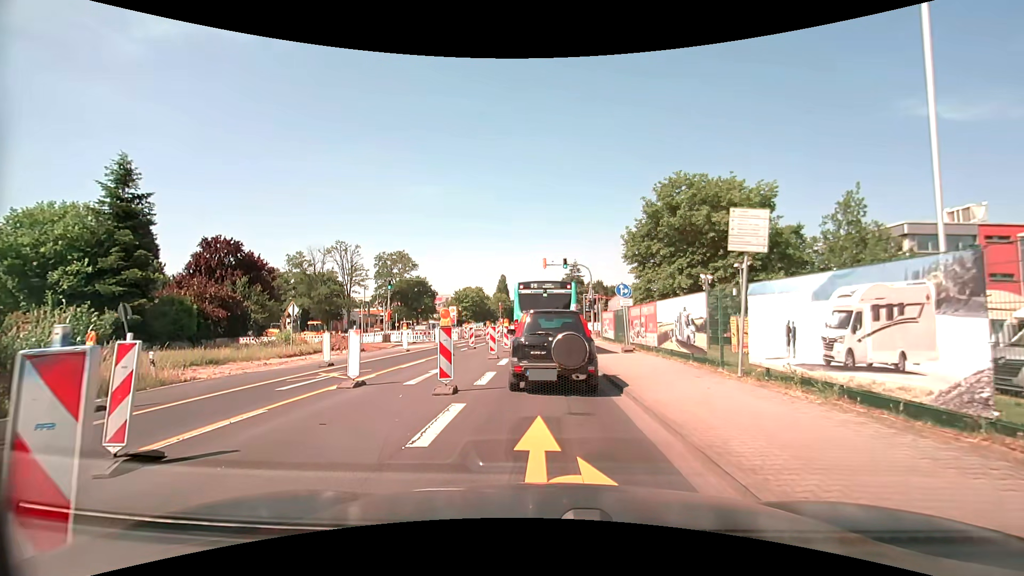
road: secondary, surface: asphalt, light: Day
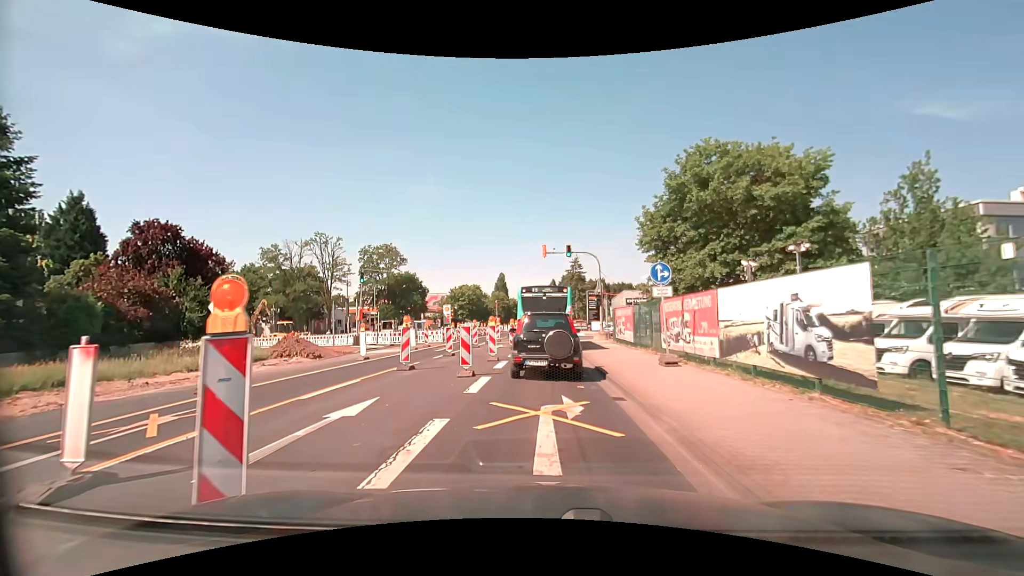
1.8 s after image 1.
(0.0, +7.4) m; 0°
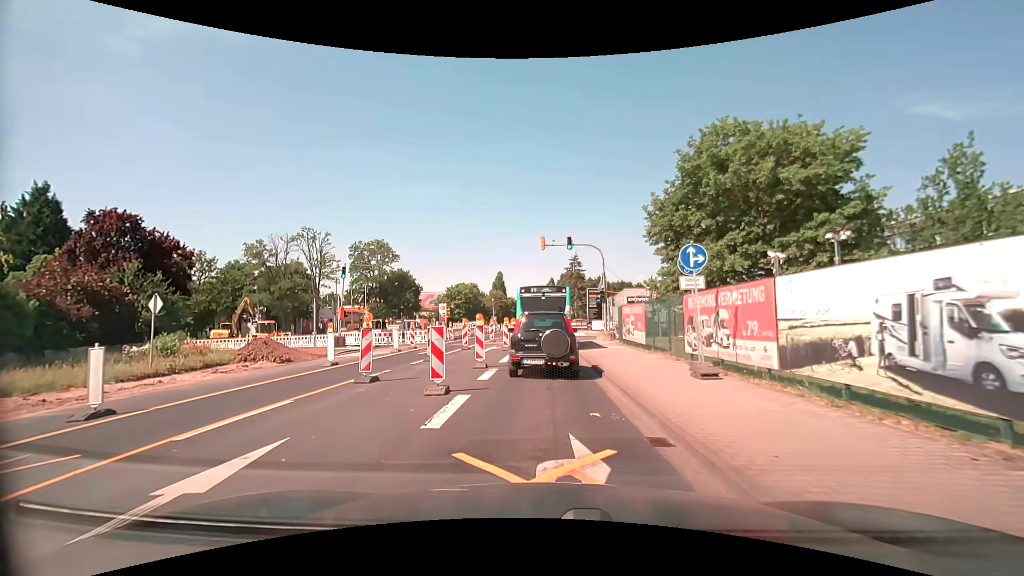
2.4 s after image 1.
(0.0, +3.4) m; -1°
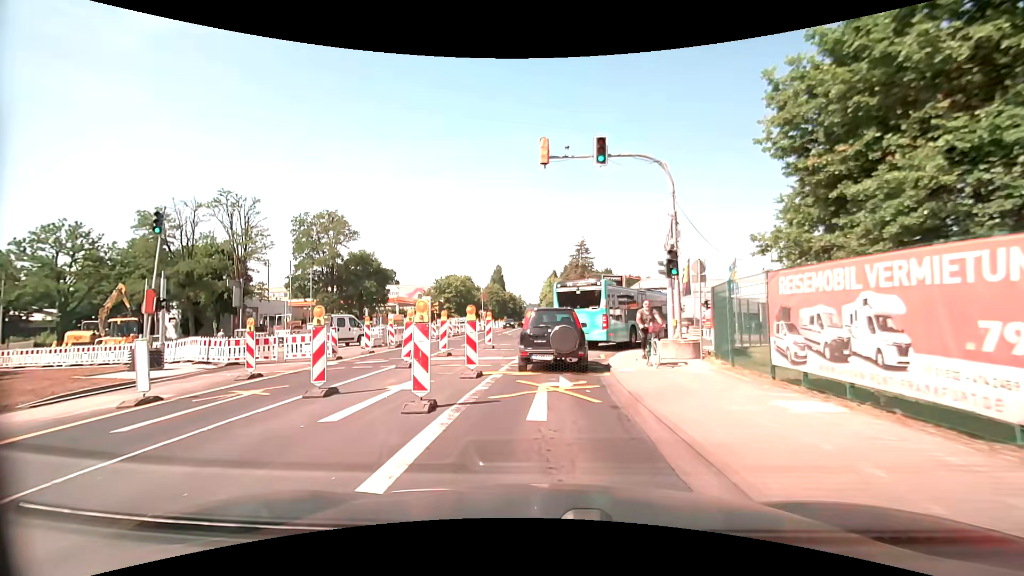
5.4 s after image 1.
(+0.2, +17.9) m; +1°
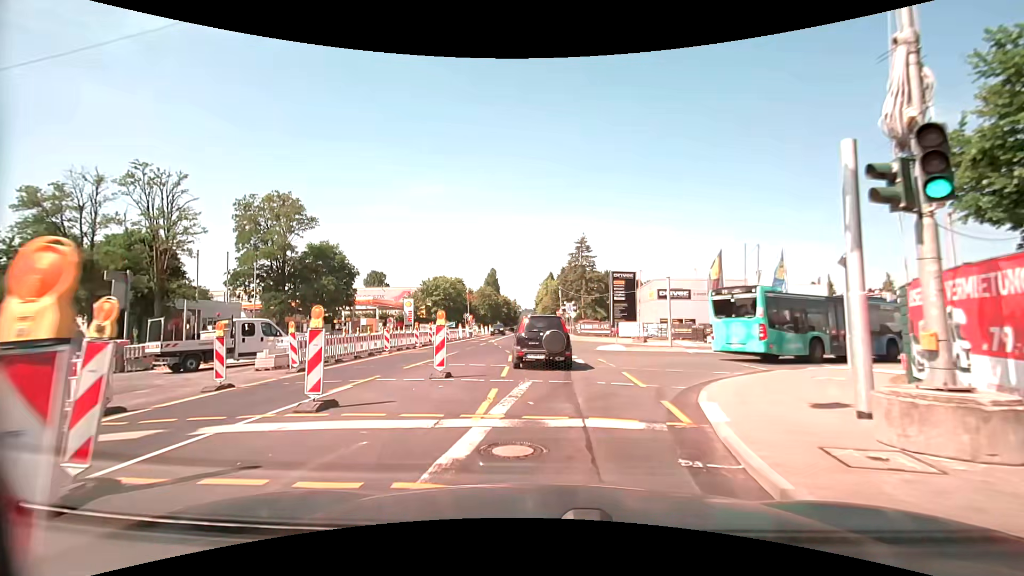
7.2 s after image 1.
(-0.1, +10.4) m; 0°
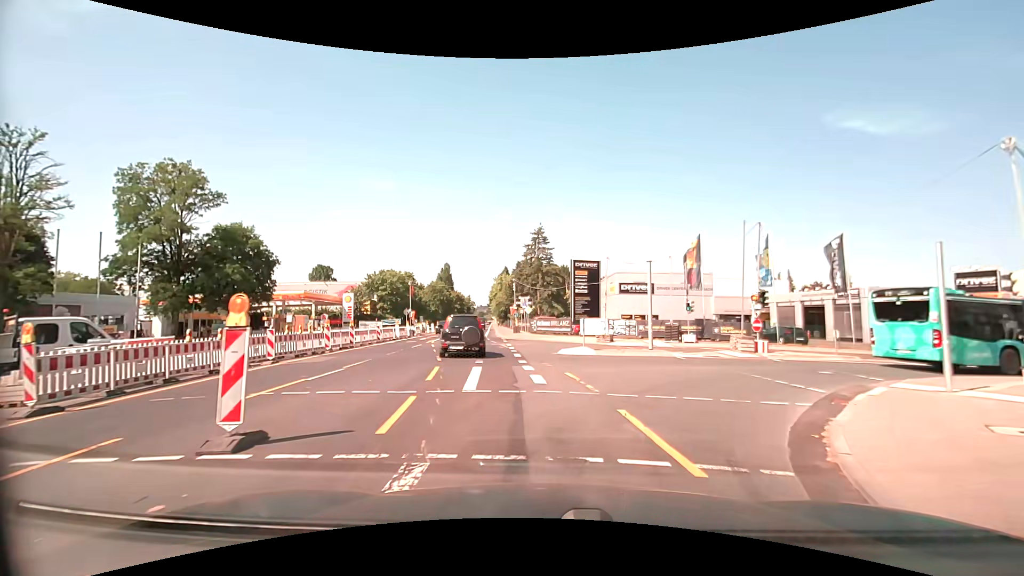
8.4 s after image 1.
(+0.2, +6.9) m; +6°
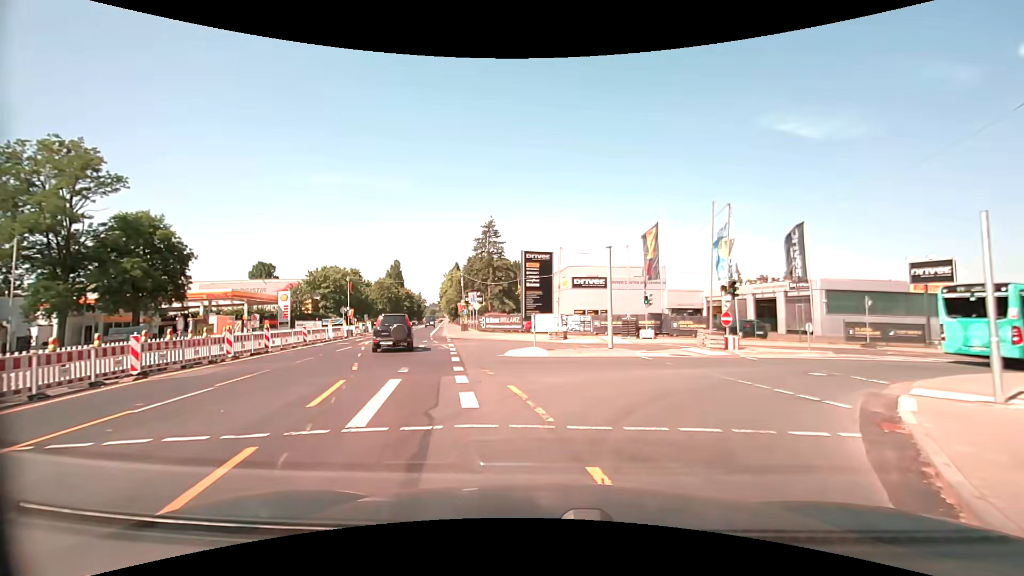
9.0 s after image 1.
(+0.1, +3.4) m; +5°
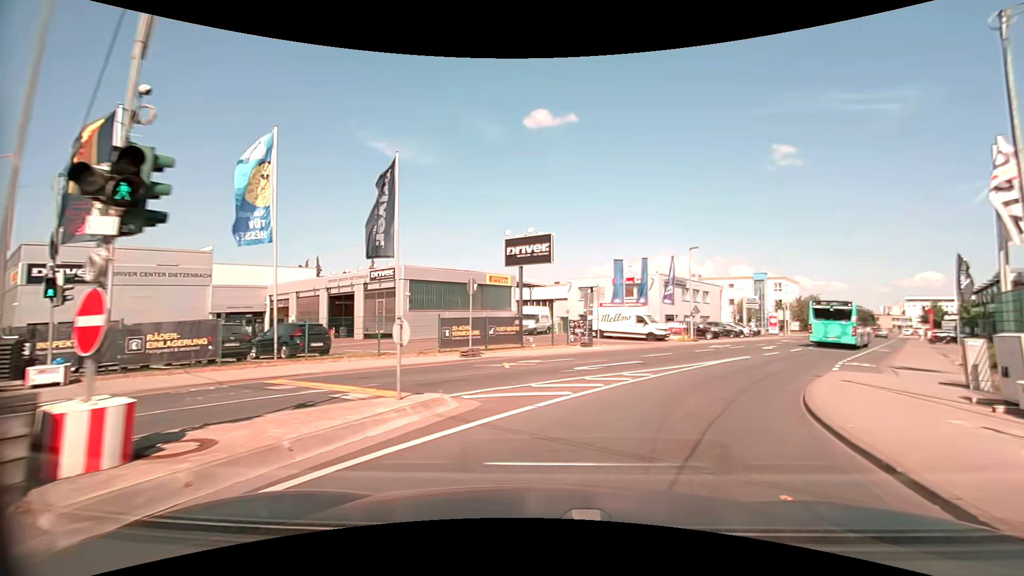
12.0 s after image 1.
(+6.0, +15.8) m; +44°
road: tertiary
(+2, +10) (+7, +18) (+12, +27) (+18, +35) (+24, +43) (+30, +51) (+35, +59) (+41, +68) (+47, +76) (+52, +84) m
